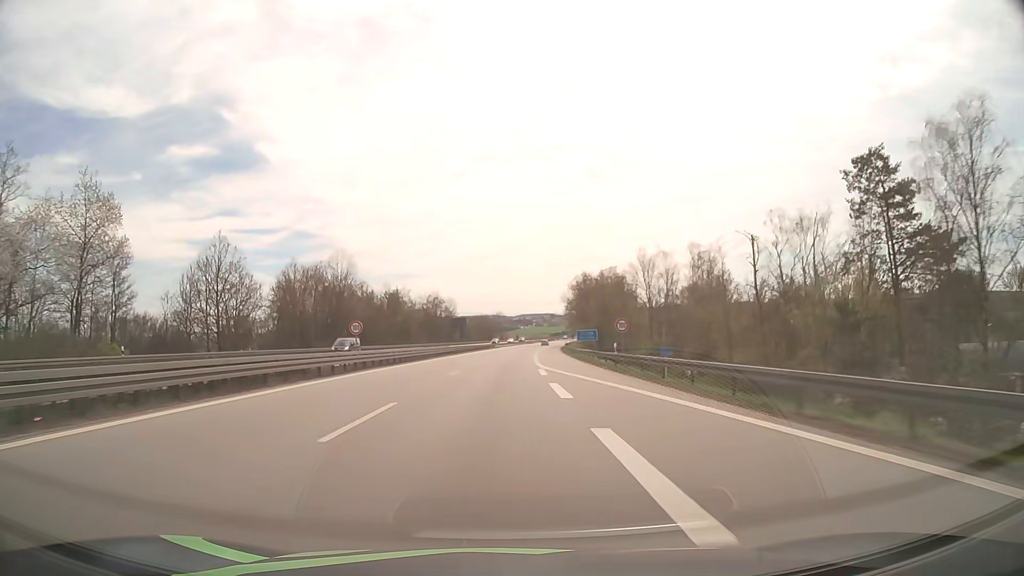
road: motorway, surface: asphalt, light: Day
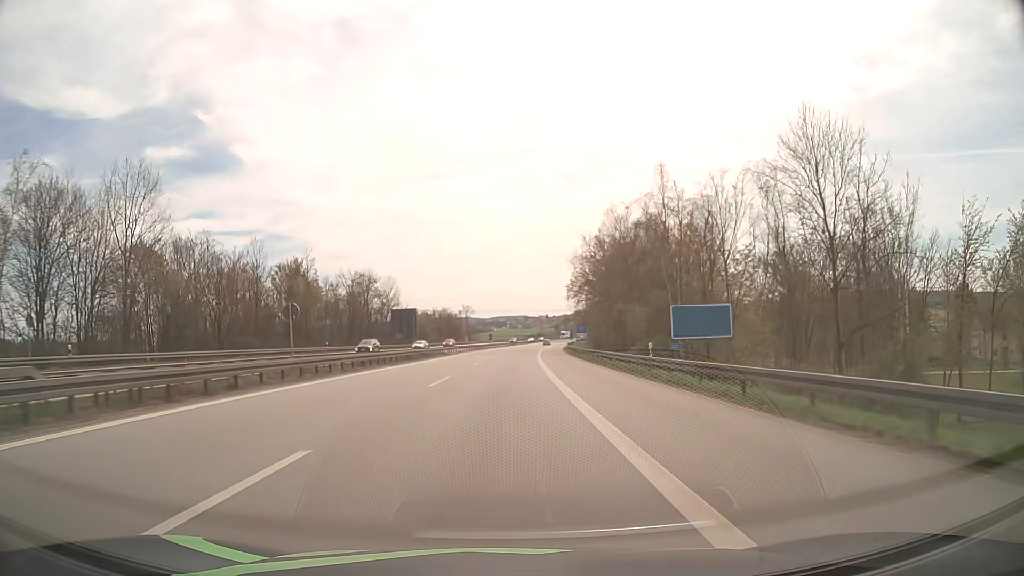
(+1.1, +61.1) m; +2°
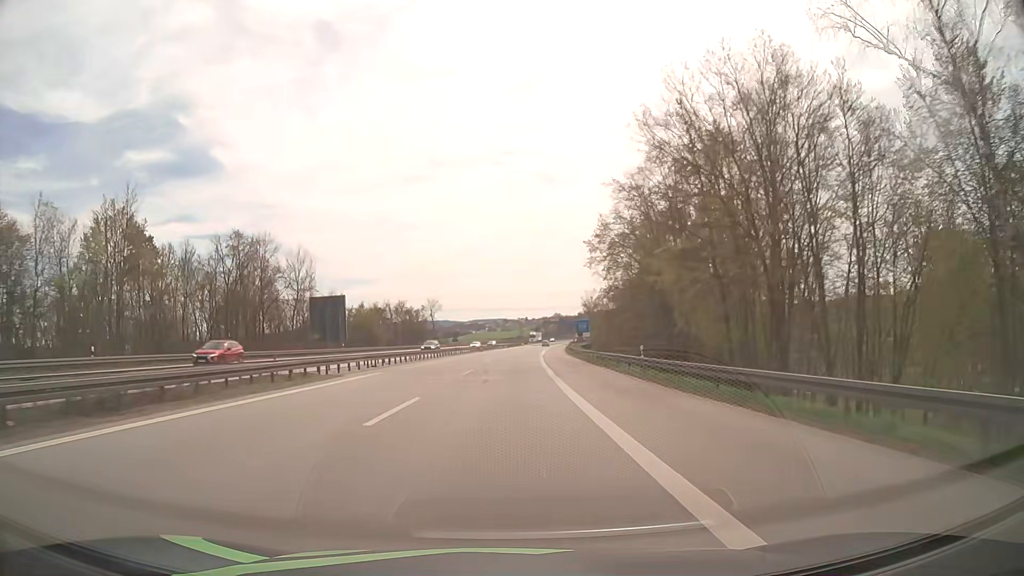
(+0.8, +45.3) m; +2°
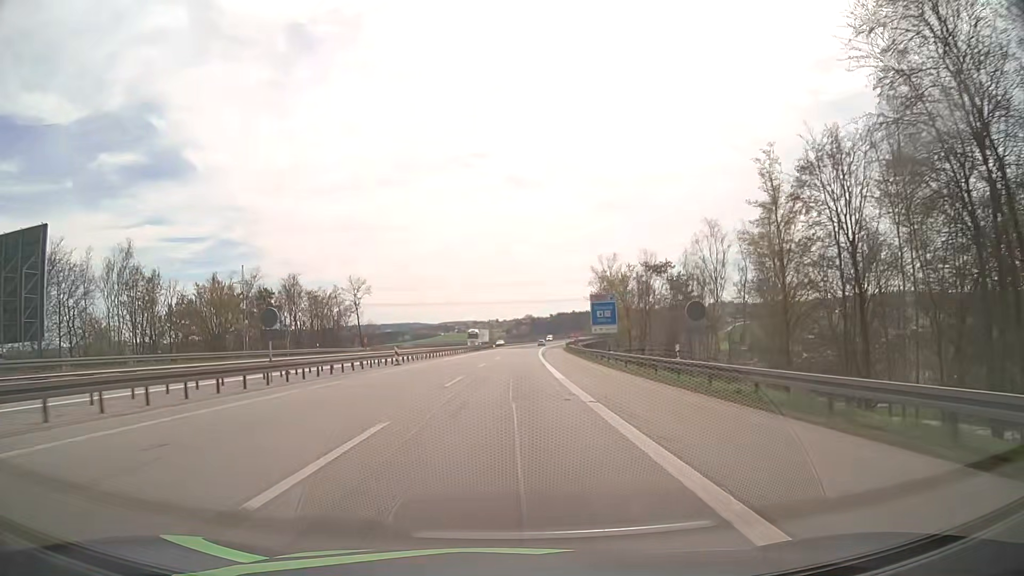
(+1.3, +59.4) m; +2°
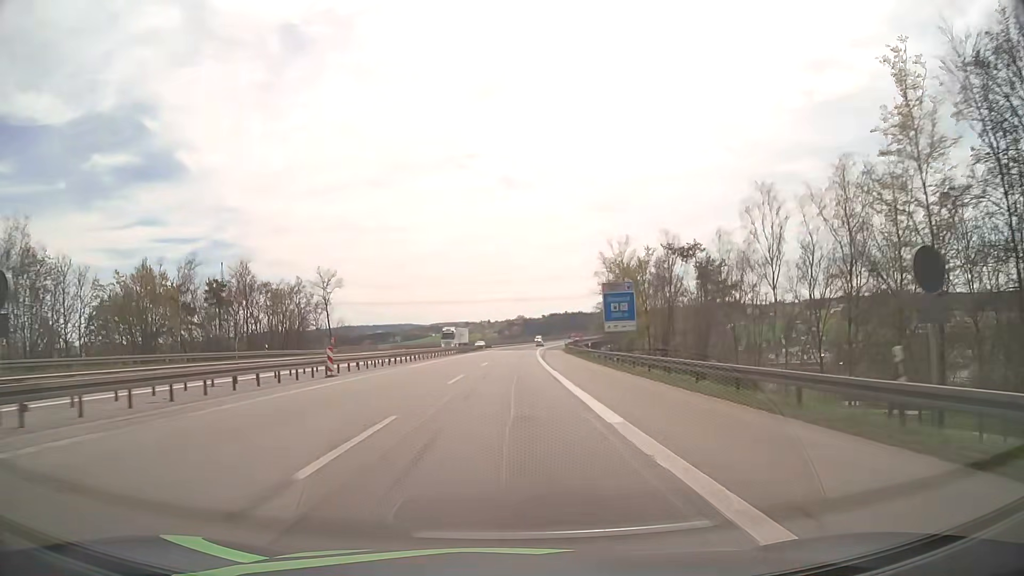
(+0.1, +14.7) m; +1°
